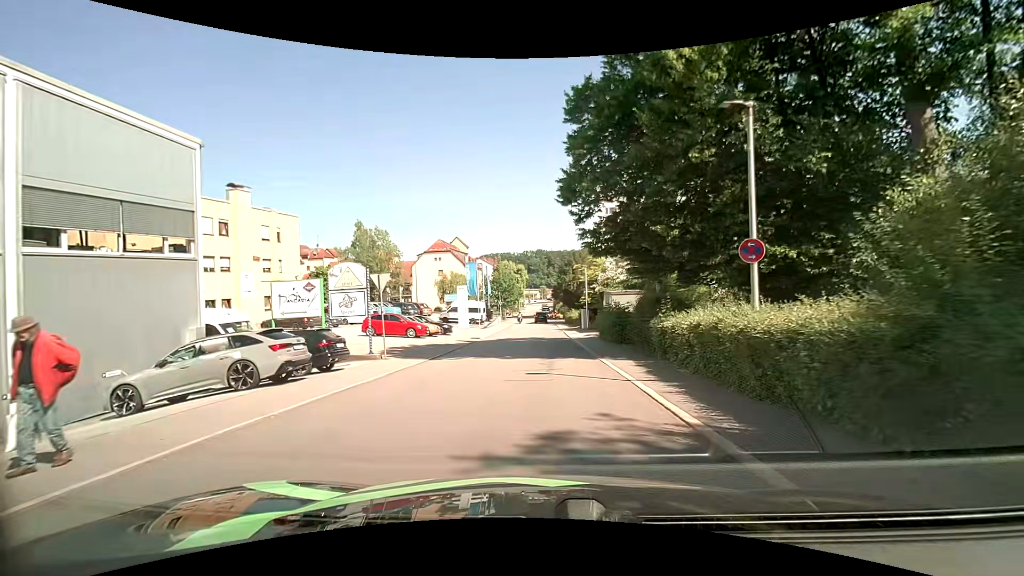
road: residential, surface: asphalt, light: Day
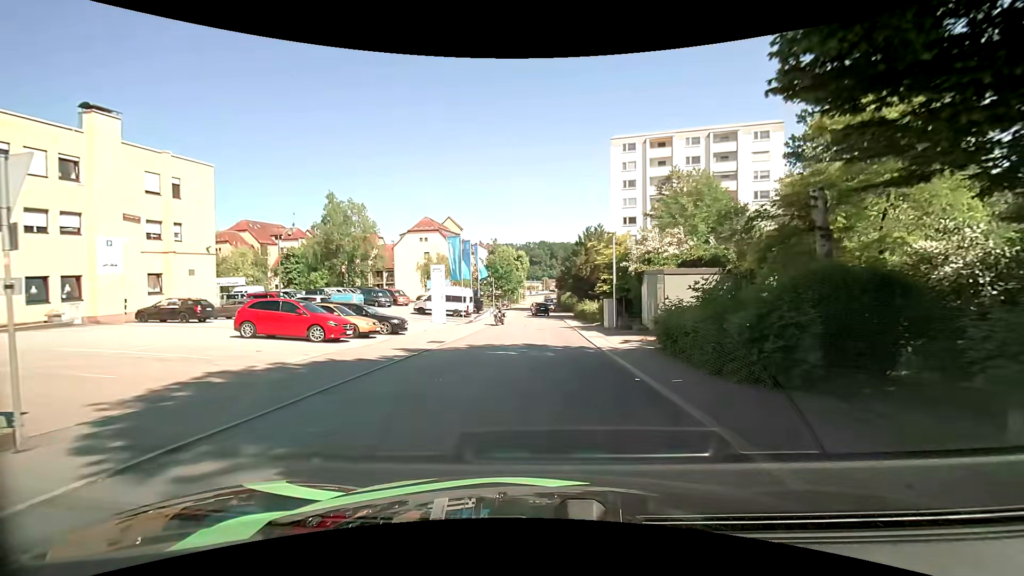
(-0.2, +14.2) m; -3°
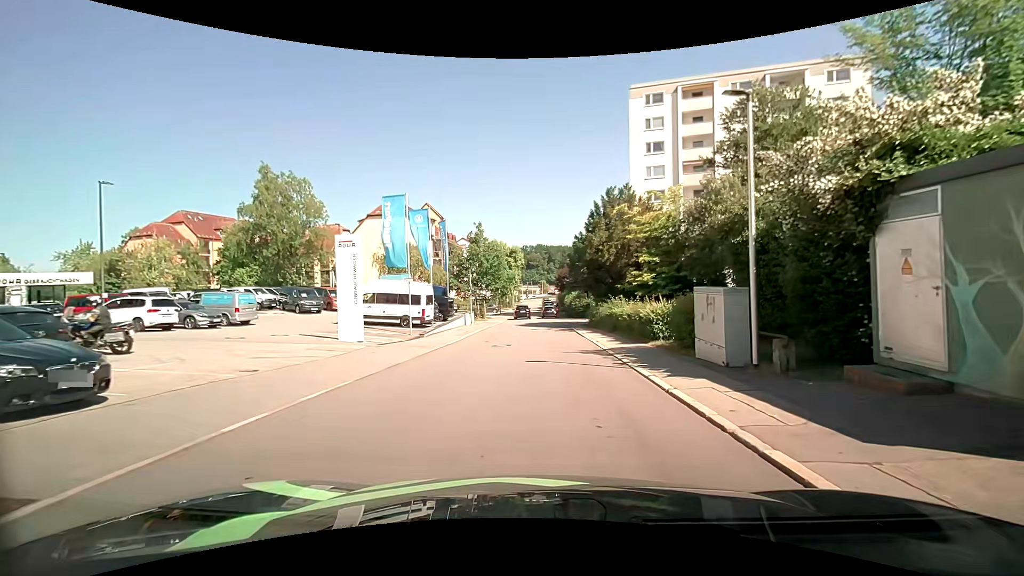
(+0.6, +18.0) m; +2°
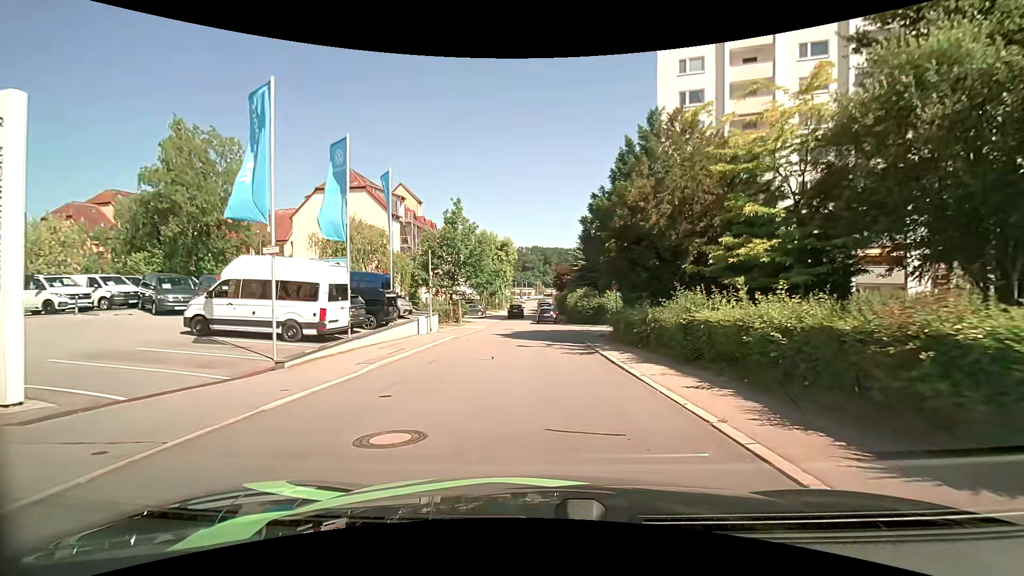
(+0.1, +14.0) m; +1°
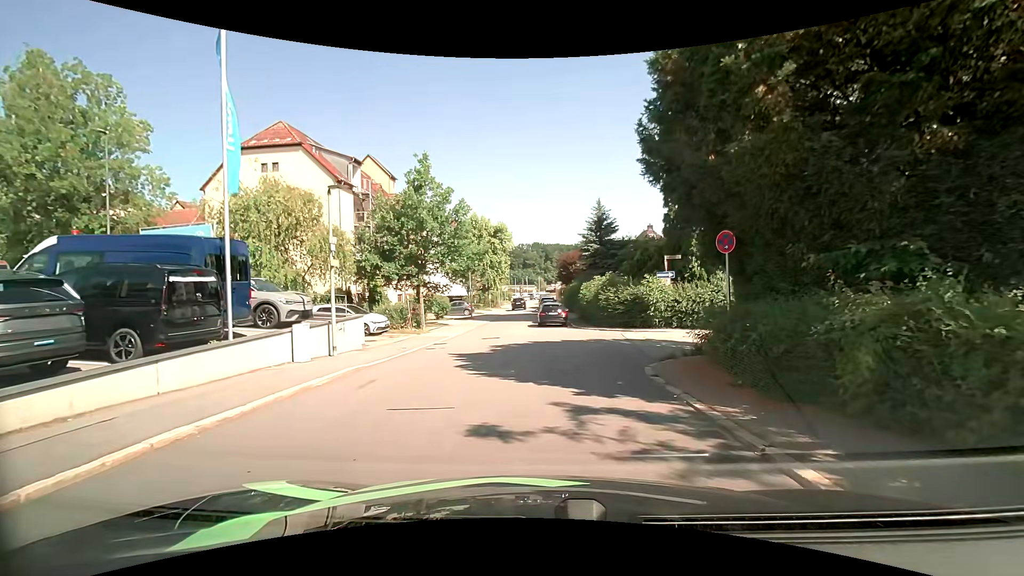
(0.0, +13.0) m; 0°
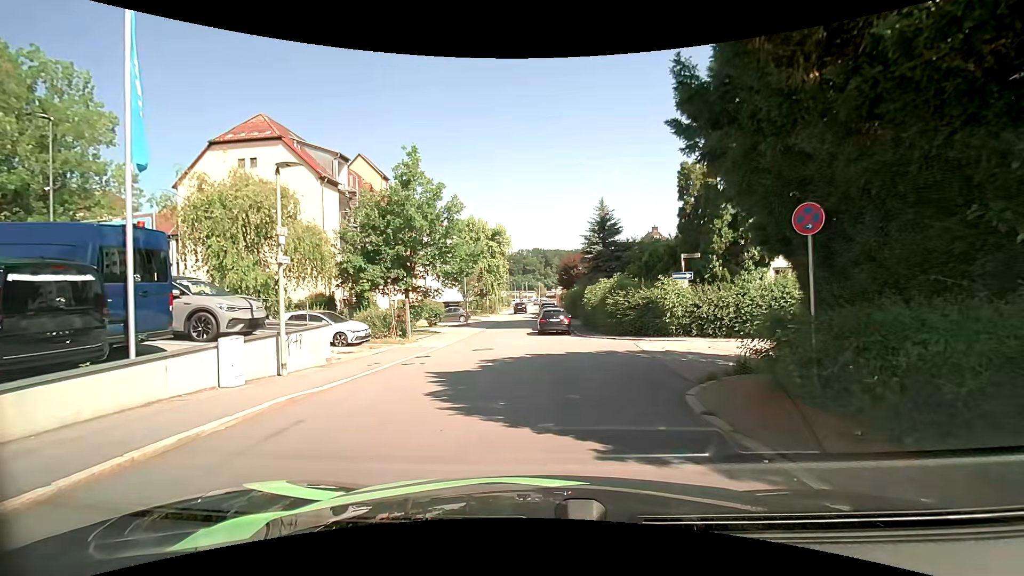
(0.0, +2.9) m; 0°
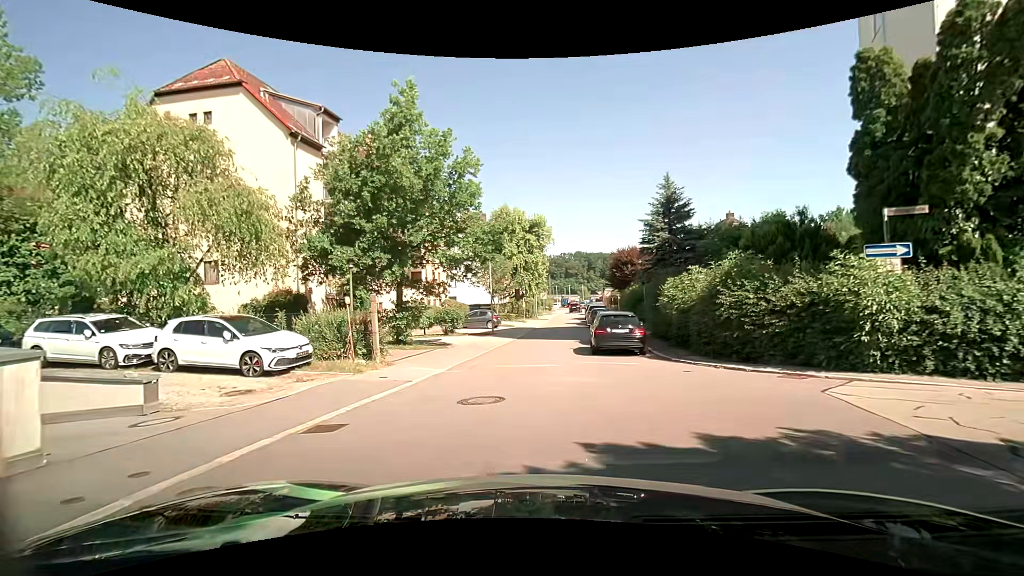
(-0.3, +10.1) m; -7°
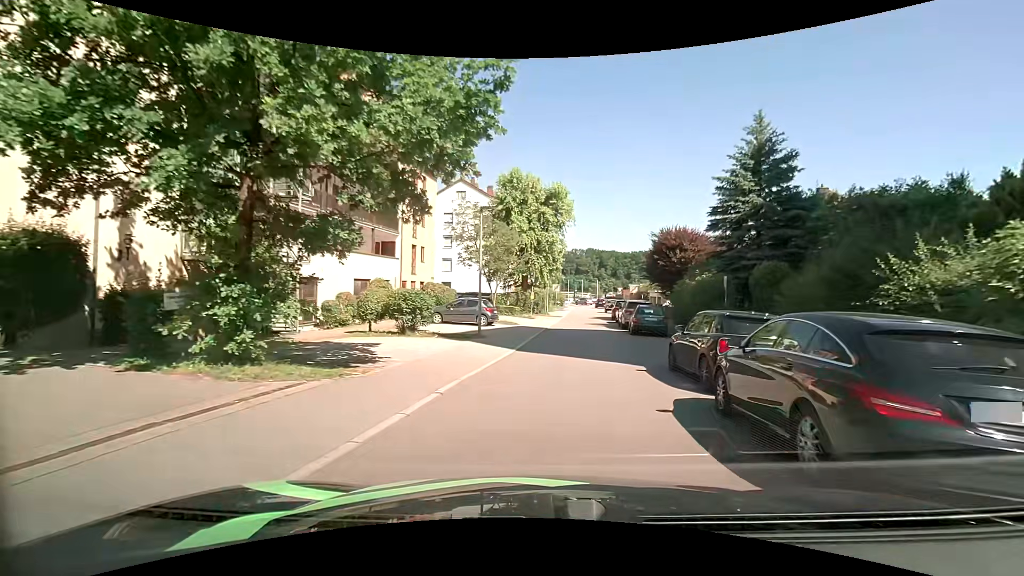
(0.0, +12.8) m; +1°
(0, +10) (+1, +20) (+2, +30) (+3, +40) (+4, +50) (+5, +60) (+7, +70) (+9, +79) (+10, +89) (+12, +99) m
